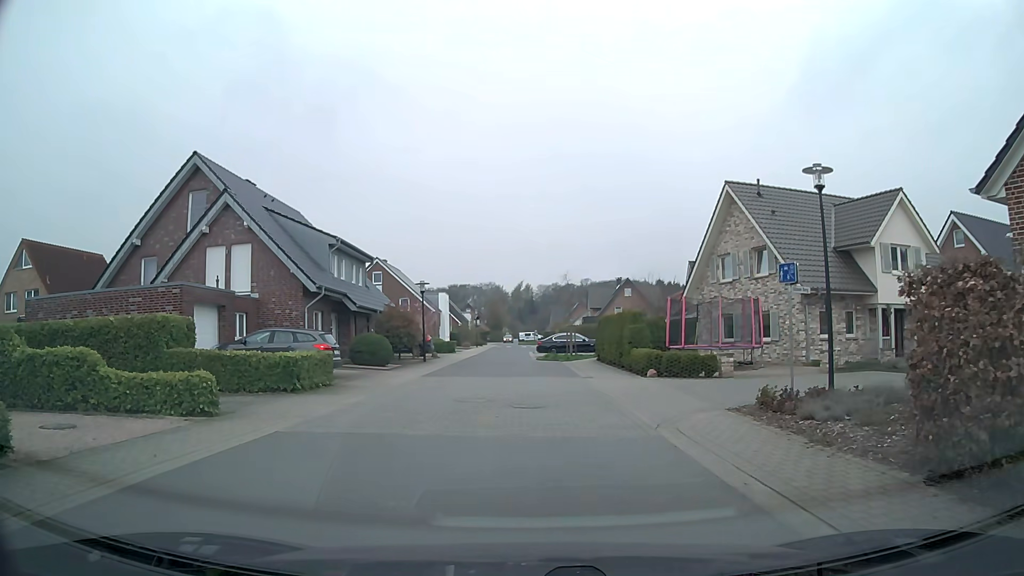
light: Day
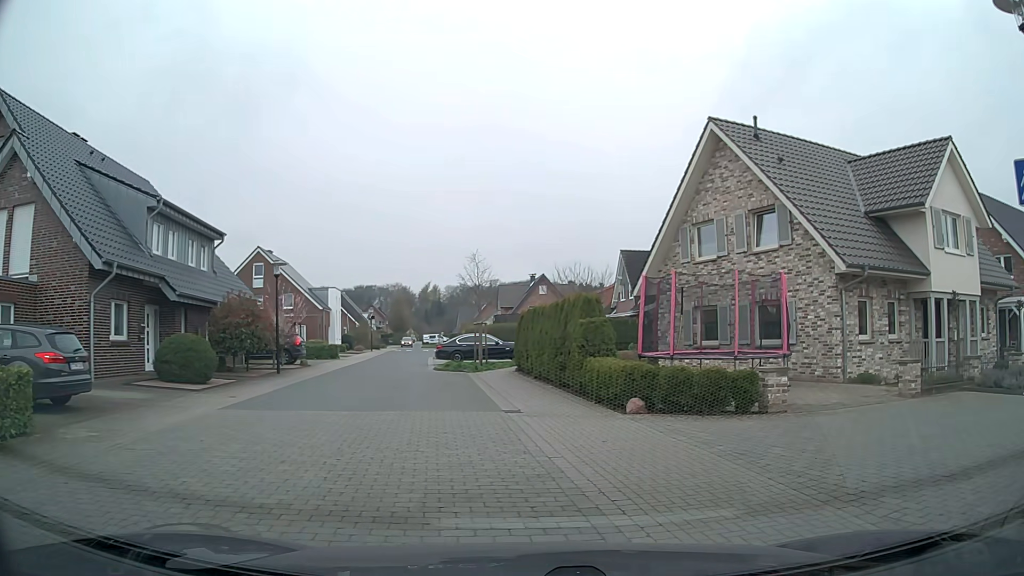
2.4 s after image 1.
(+0.2, +10.0) m; +8°
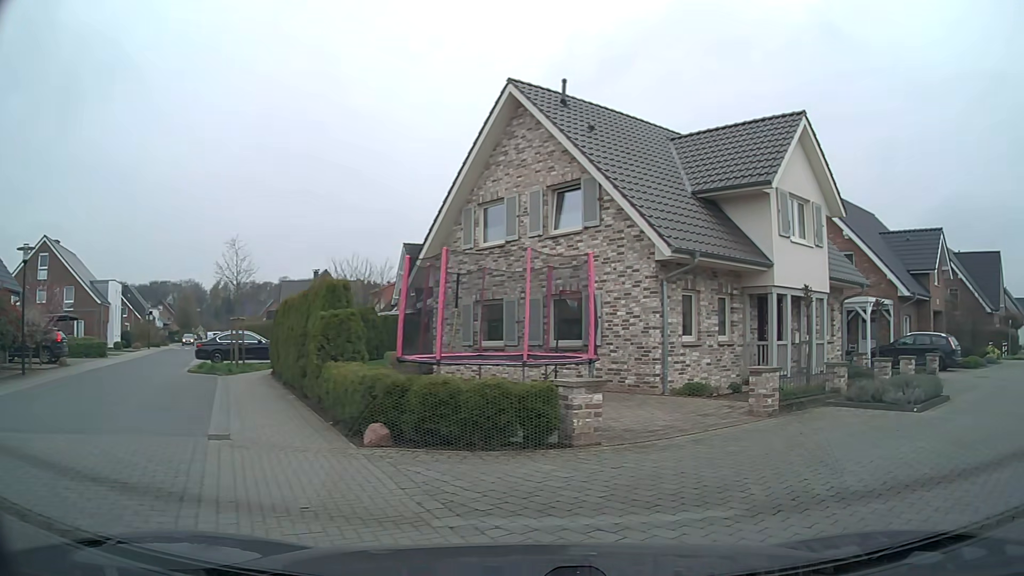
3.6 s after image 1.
(+0.4, +3.5) m; +15°
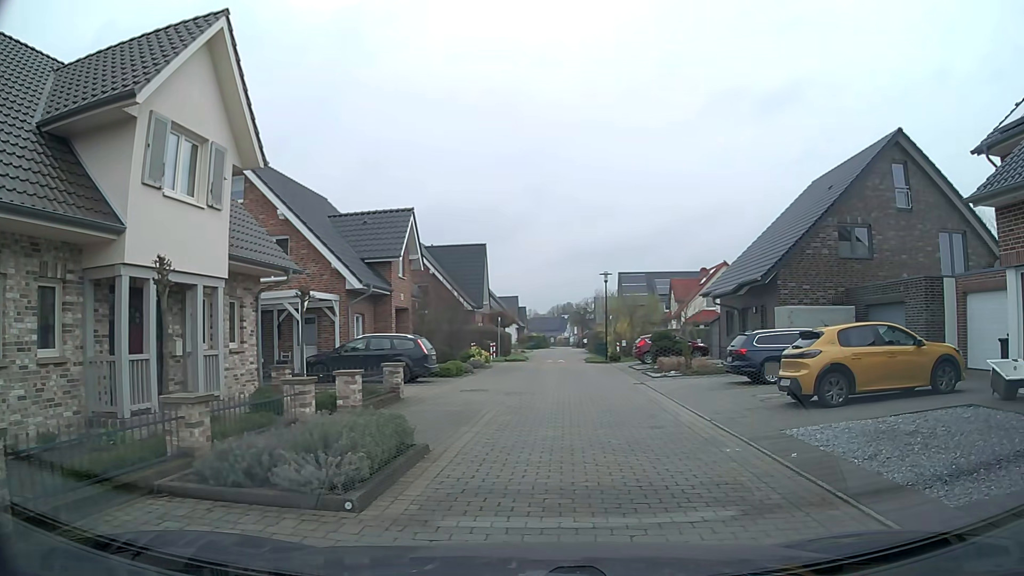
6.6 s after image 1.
(+3.0, +6.4) m; +49°
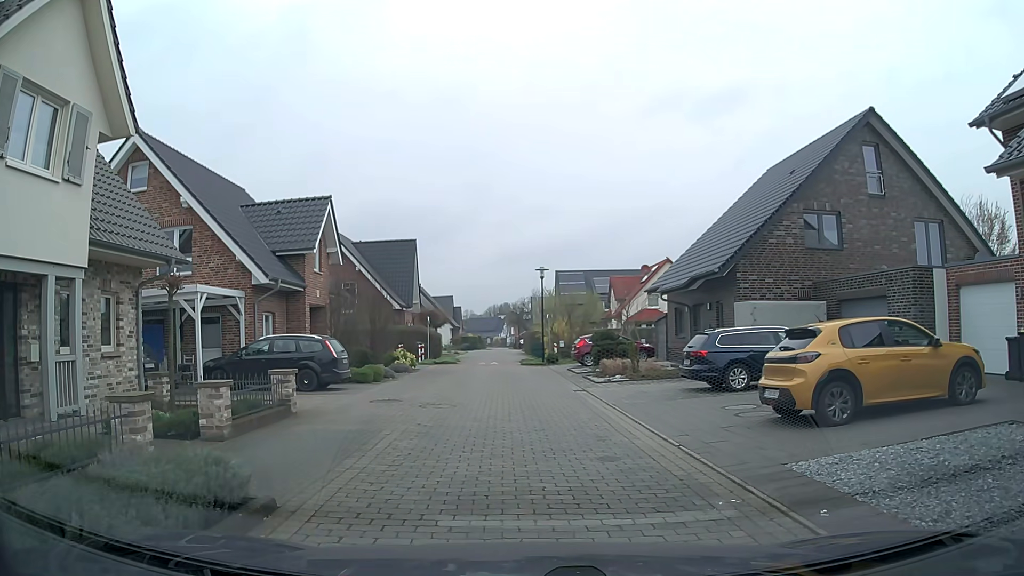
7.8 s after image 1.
(+0.2, +2.8) m; +4°
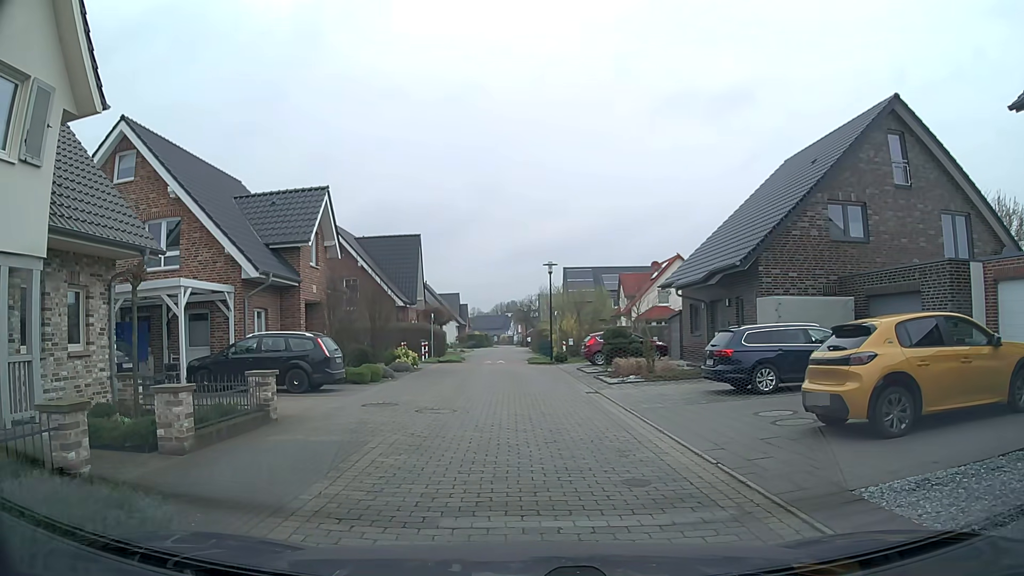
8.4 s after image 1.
(0.0, +1.4) m; +1°
